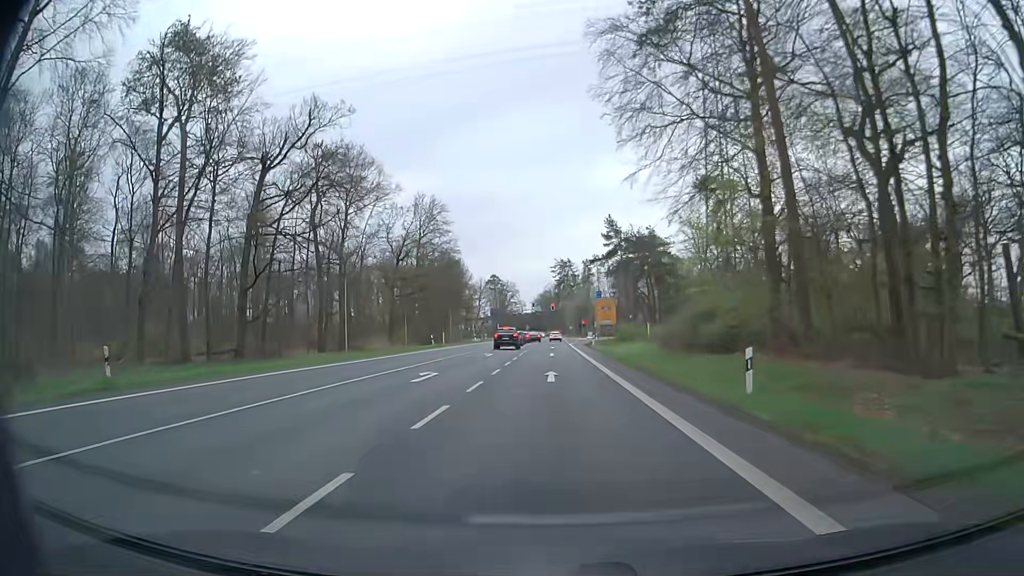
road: primary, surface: asphalt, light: Day
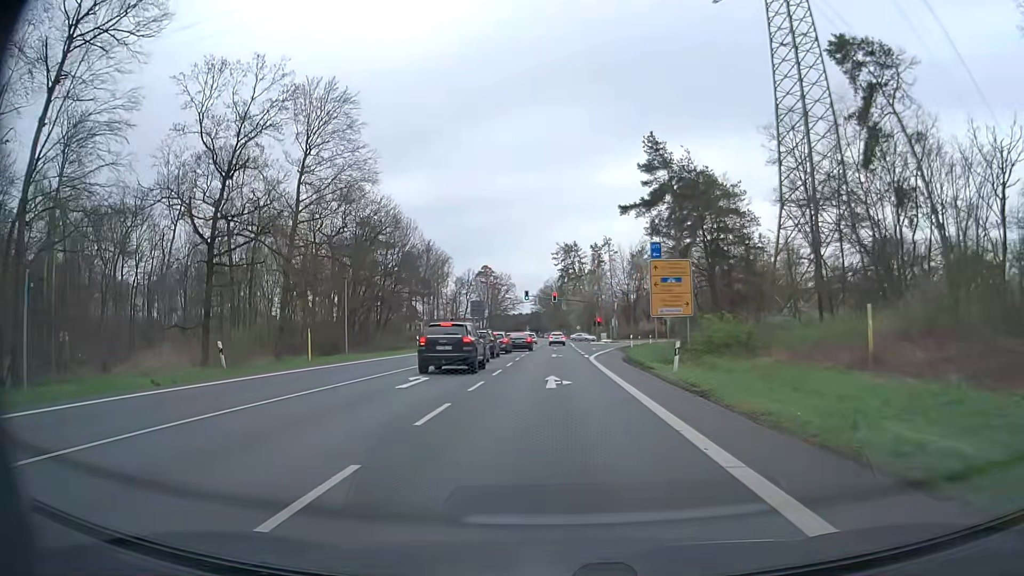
(-0.3, +42.1) m; -1°
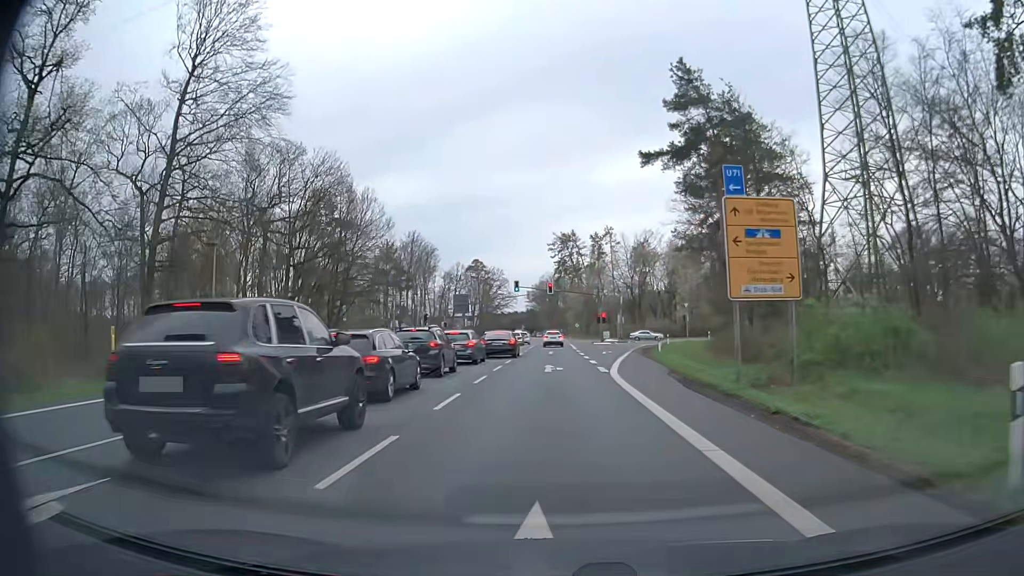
(+0.1, +16.3) m; 0°
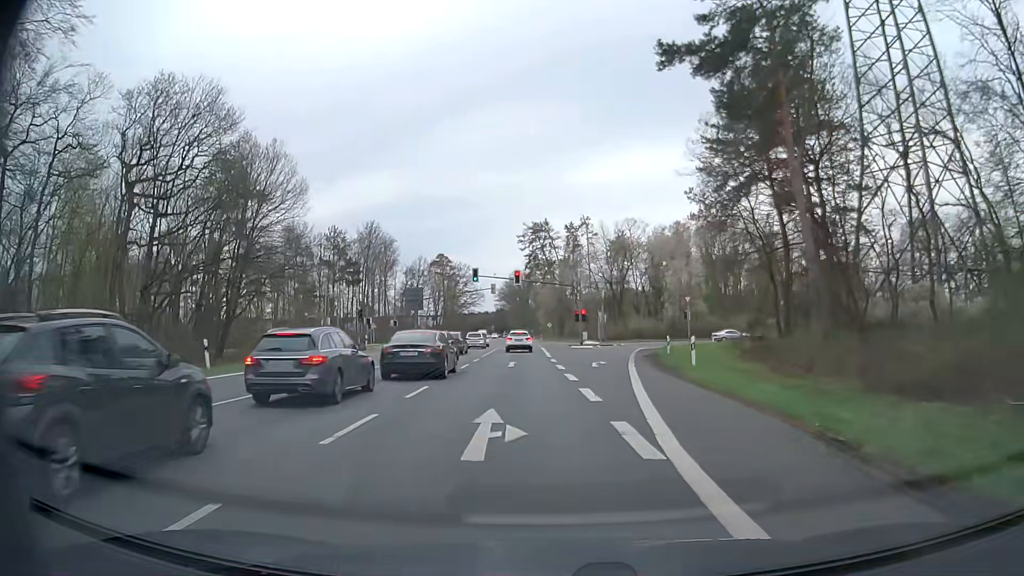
(+0.3, +15.8) m; +3°
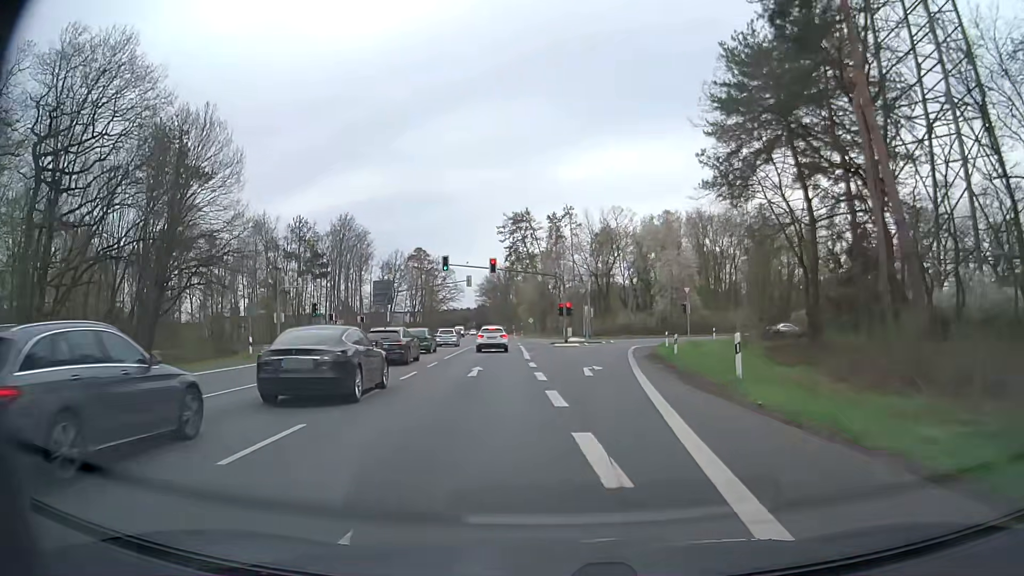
(+0.1, +7.6) m; +1°
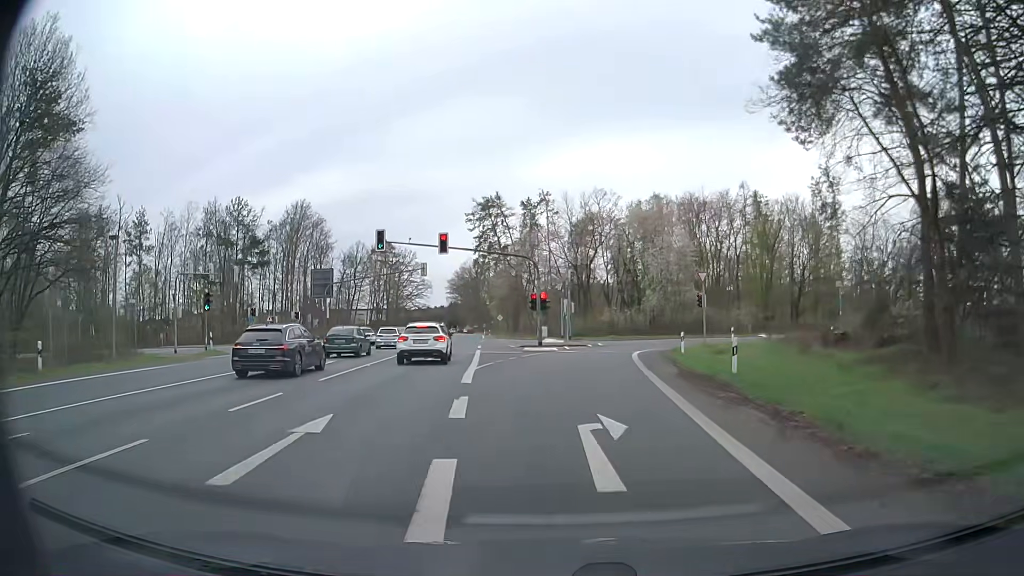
(+0.2, +13.9) m; +2°
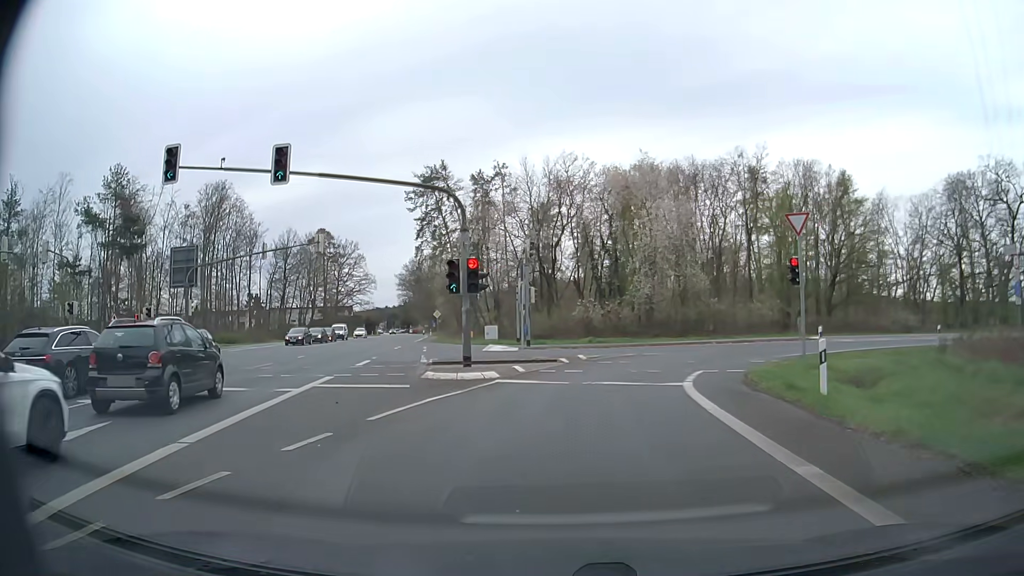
(+0.5, +20.8) m; +3°
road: secondary_link
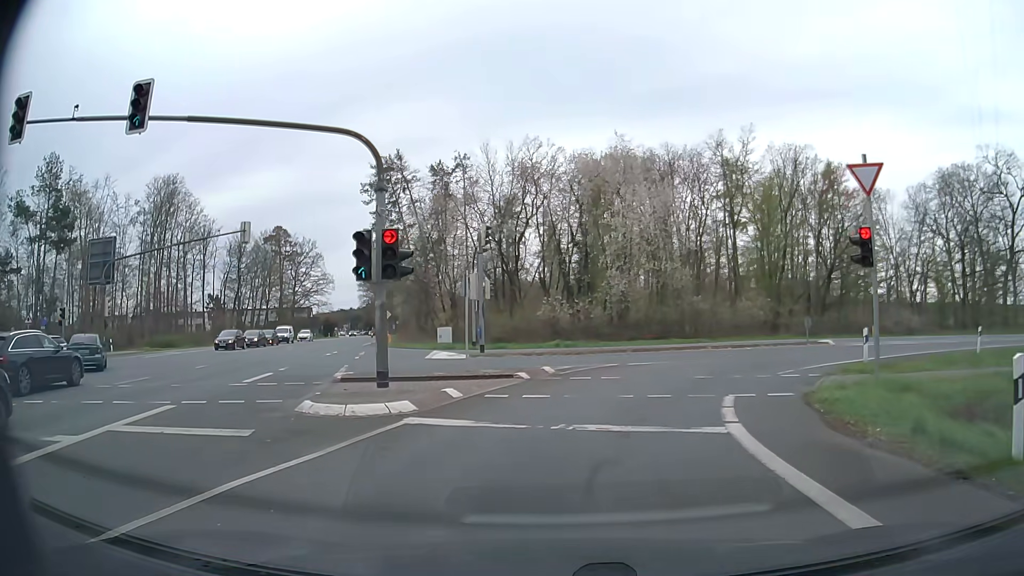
(+0.2, +6.5) m; +2°
